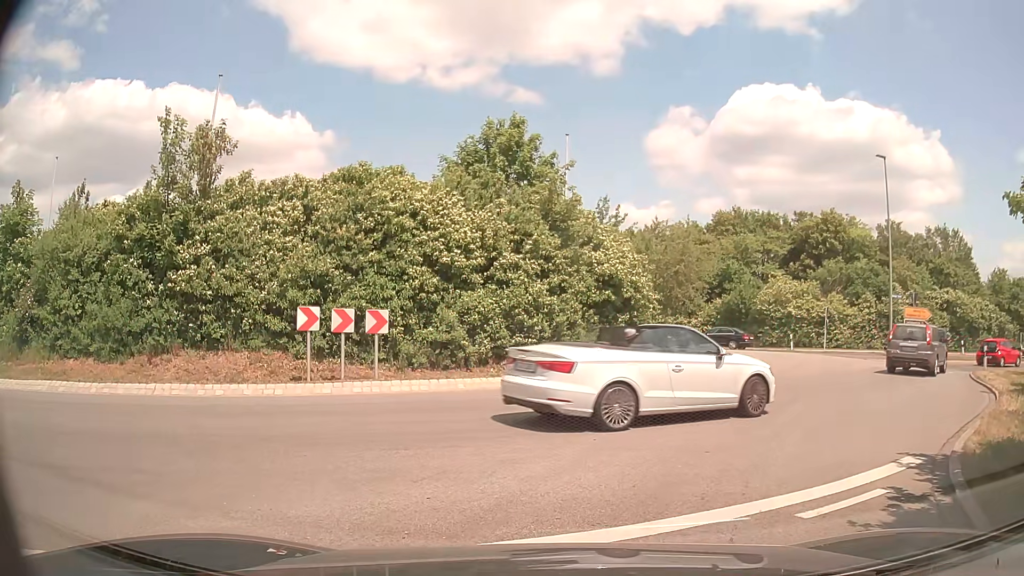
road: trunk_link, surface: asphalt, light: Day
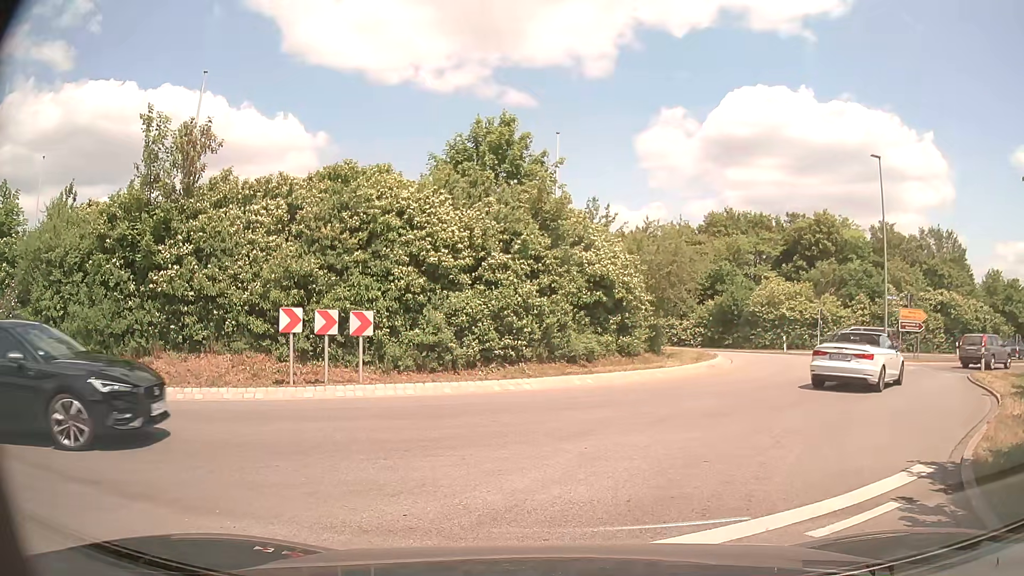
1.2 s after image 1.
(0.0, +0.4) m; 0°
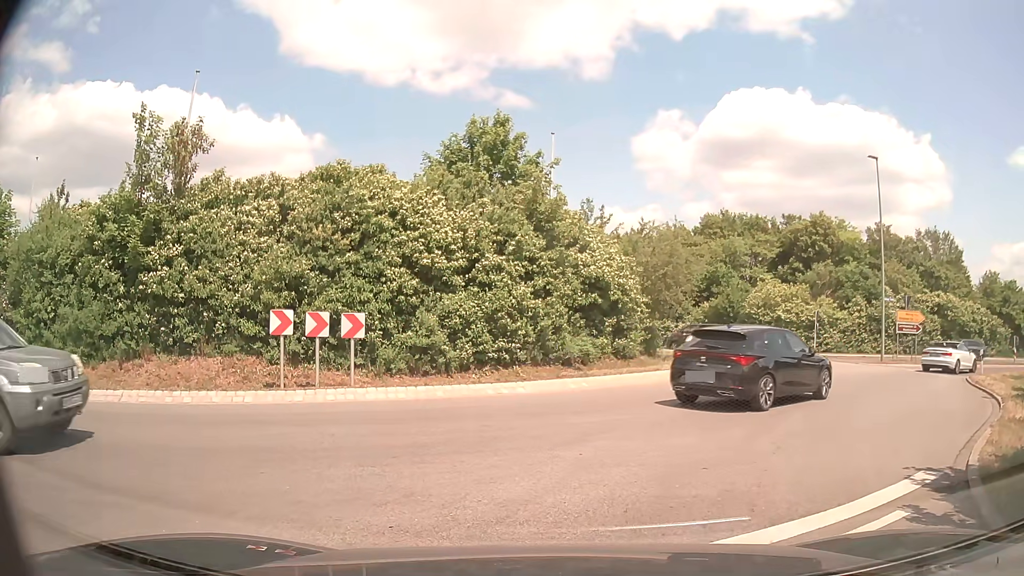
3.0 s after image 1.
(0.0, +0.3) m; 0°
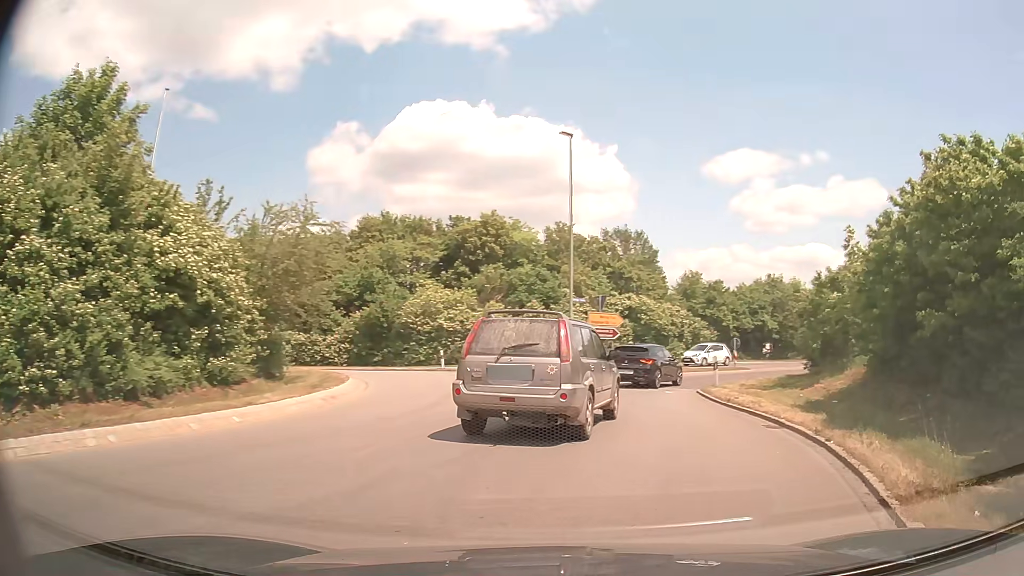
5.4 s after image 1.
(+1.8, +6.7) m; +30°
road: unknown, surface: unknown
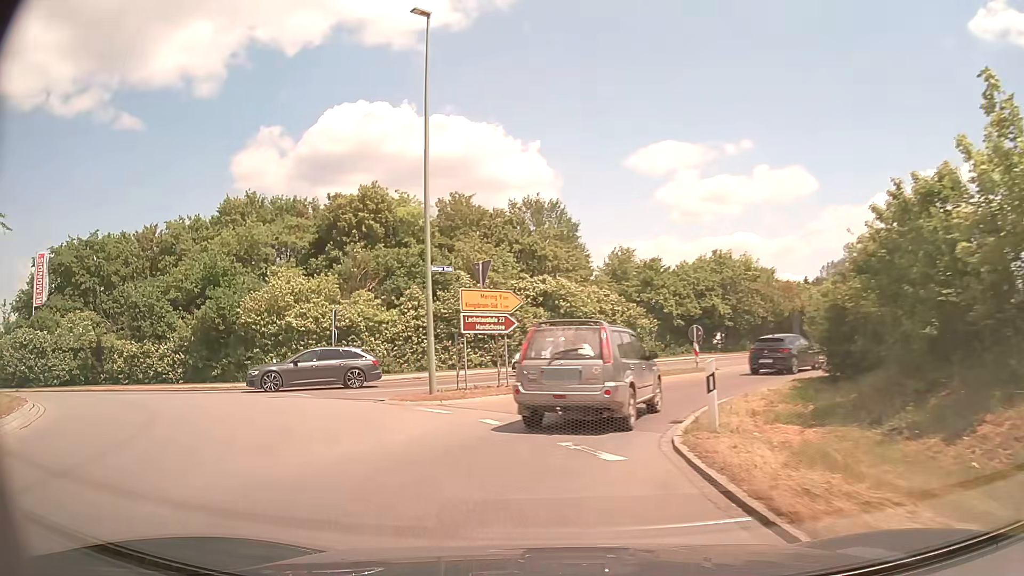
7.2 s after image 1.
(+2.1, +12.3) m; +8°
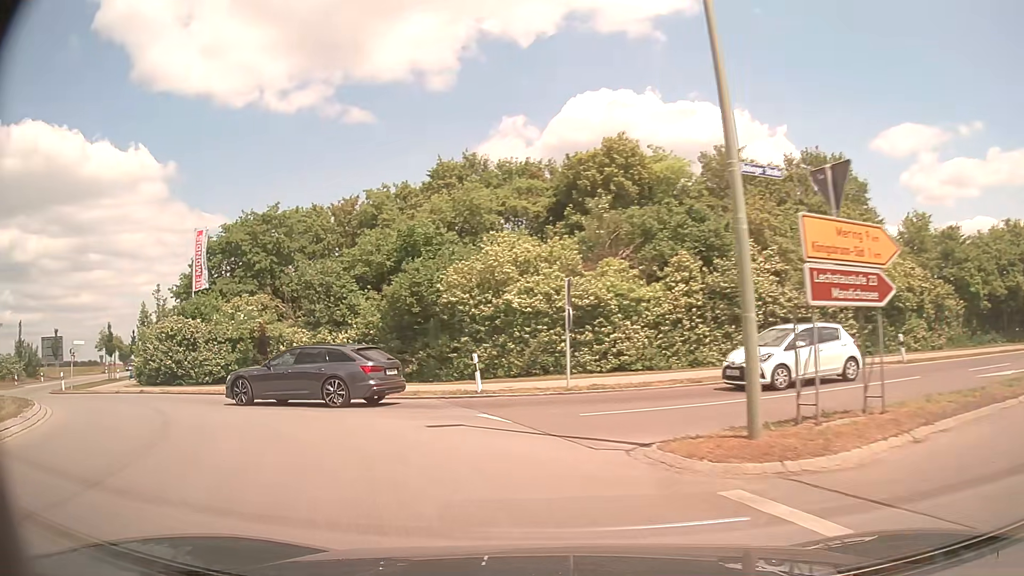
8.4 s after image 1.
(-1.6, +9.2) m; -22°
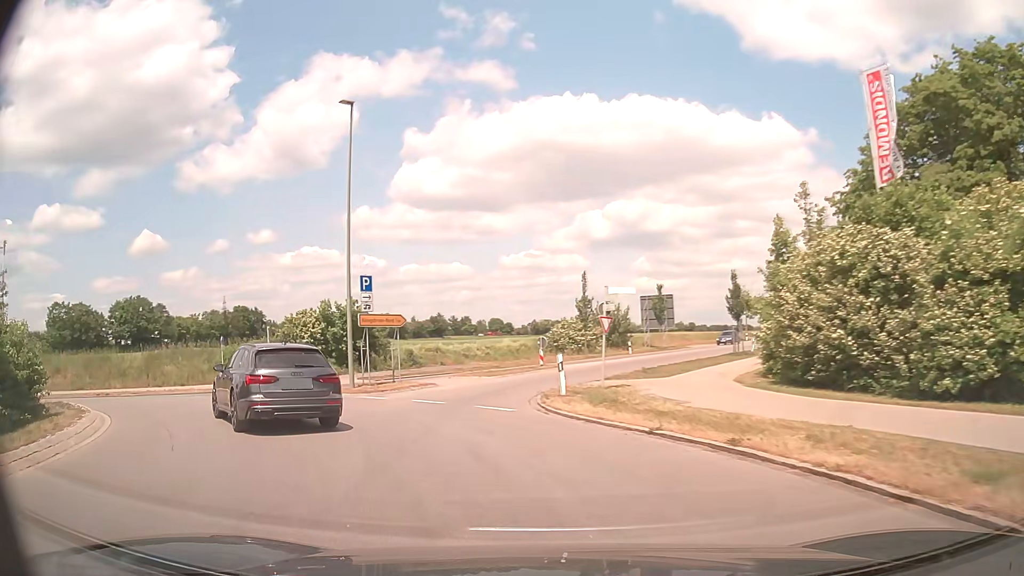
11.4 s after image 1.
(-11.0, +20.1) m; -56°
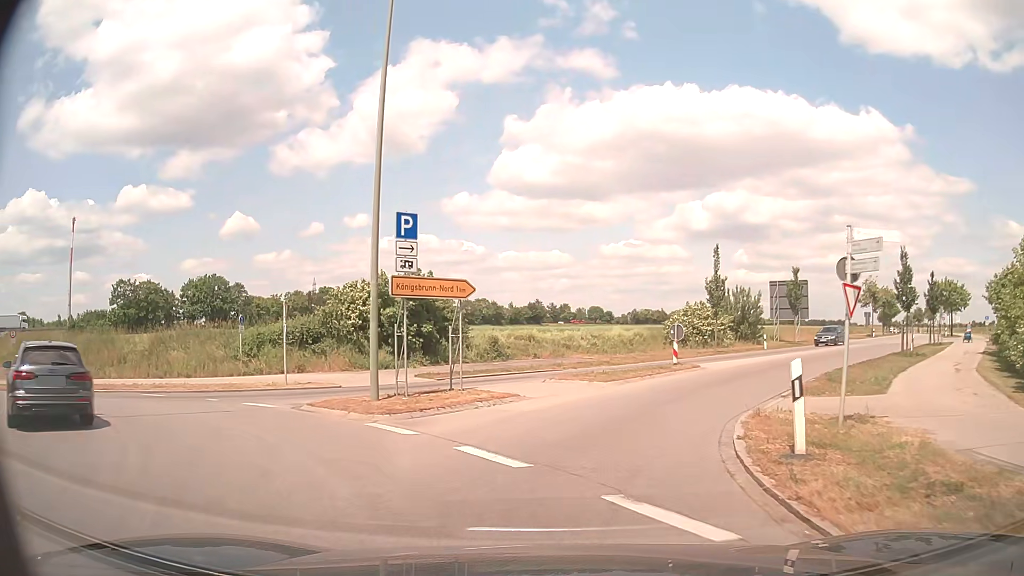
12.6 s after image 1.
(-1.3, +10.1) m; -10°
(+1, +10) (+4, +19) (+9, +28) (+16, +36) (+22, +43) (+29, +51) (+35, +59) (+41, +67) (+47, +75) (+53, +83) m
